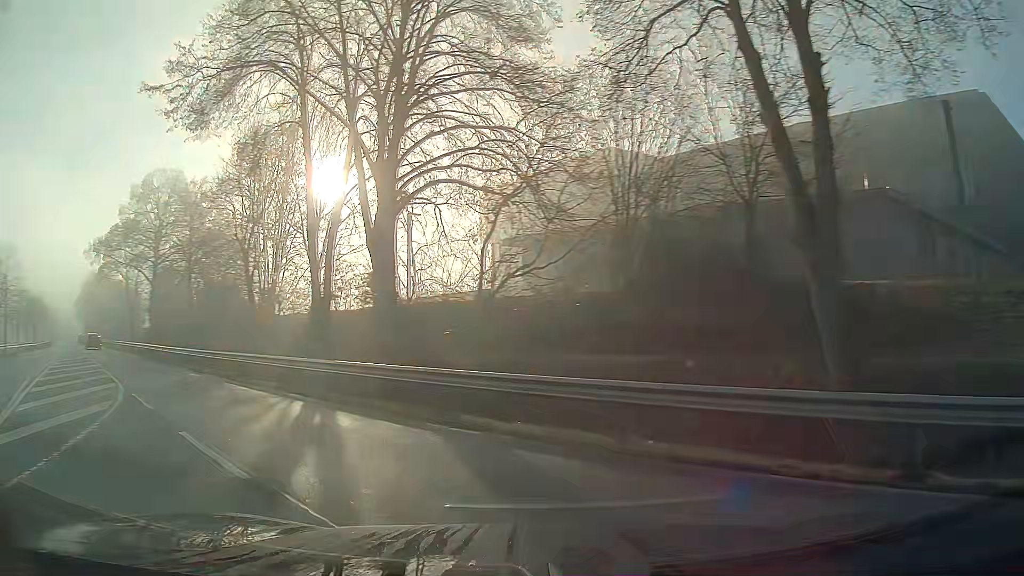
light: Day
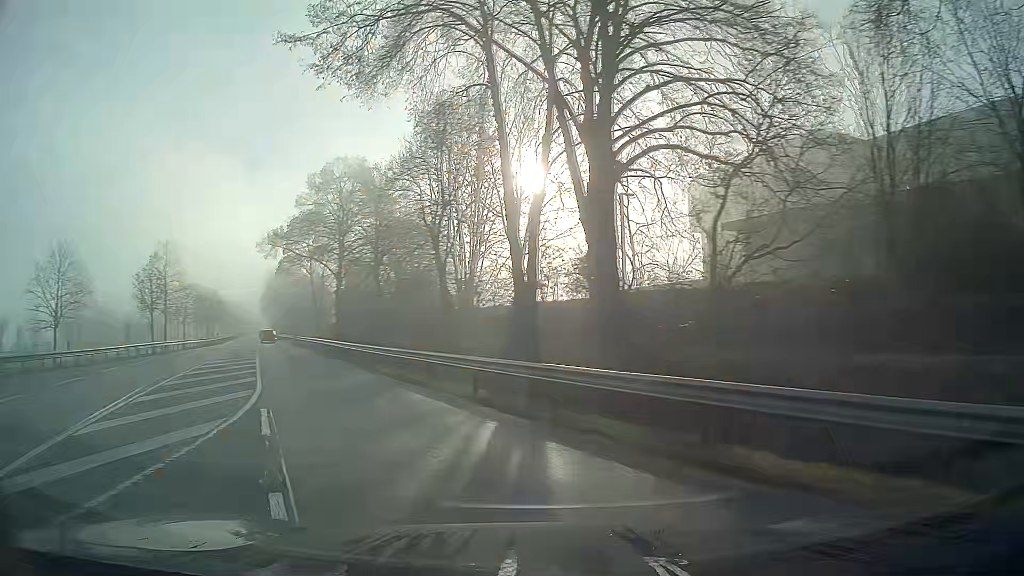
(-0.6, +4.0) m; -15°
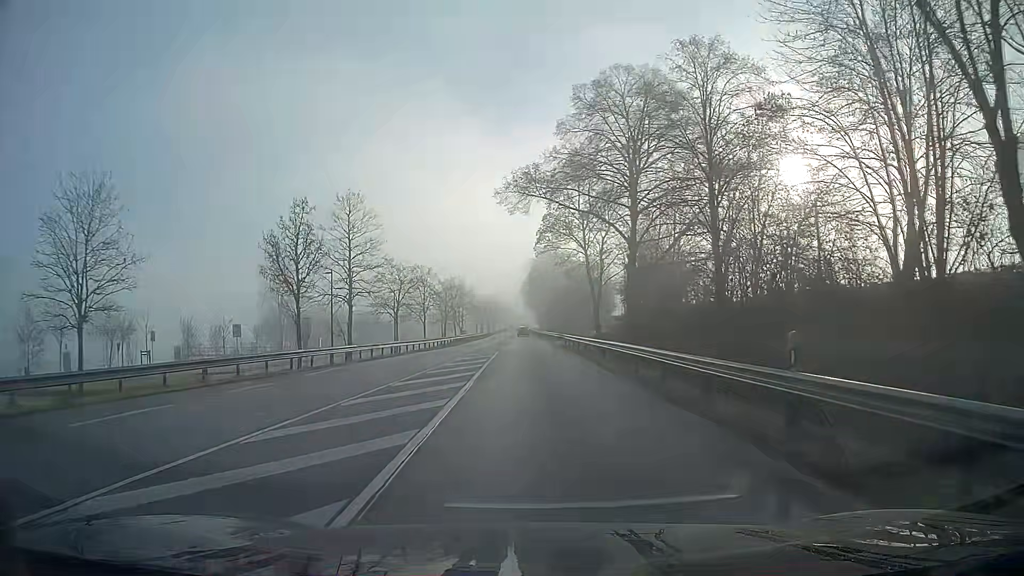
(-5.8, +22.1) m; -18°
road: primary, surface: asphalt
